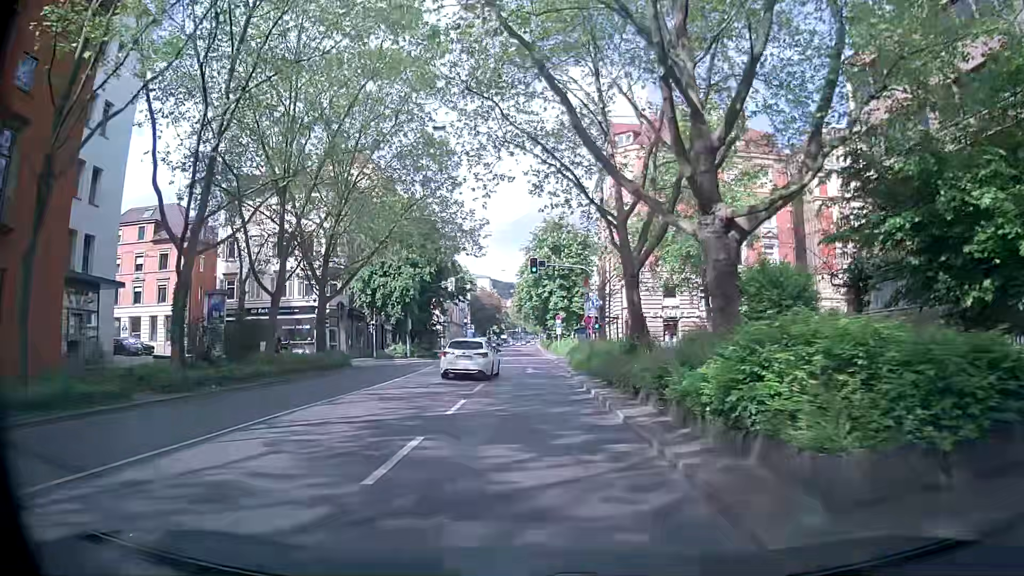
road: secondary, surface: asphalt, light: Day
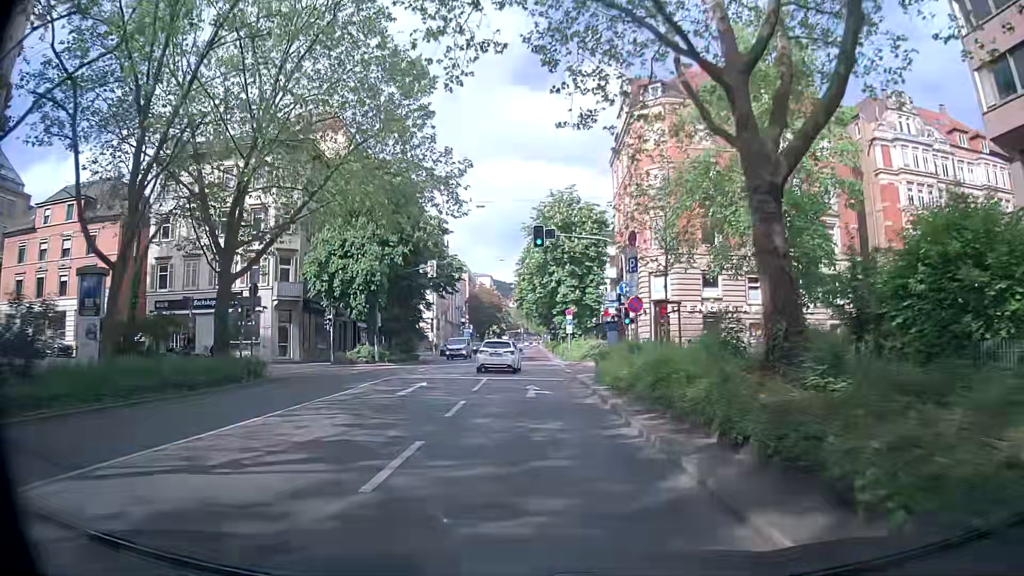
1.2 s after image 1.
(-0.3, +12.7) m; -2°
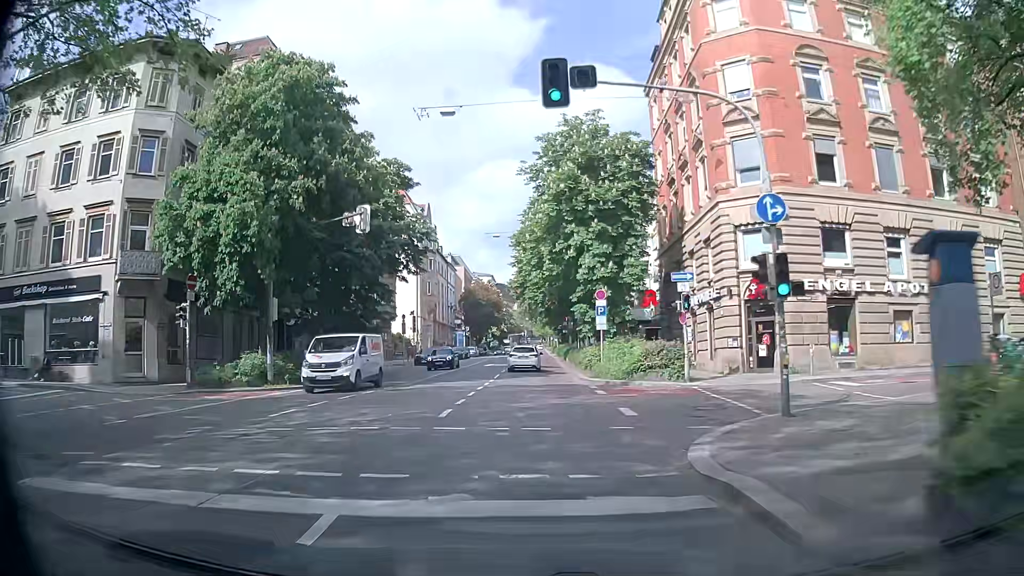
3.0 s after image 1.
(+0.2, +19.3) m; +1°
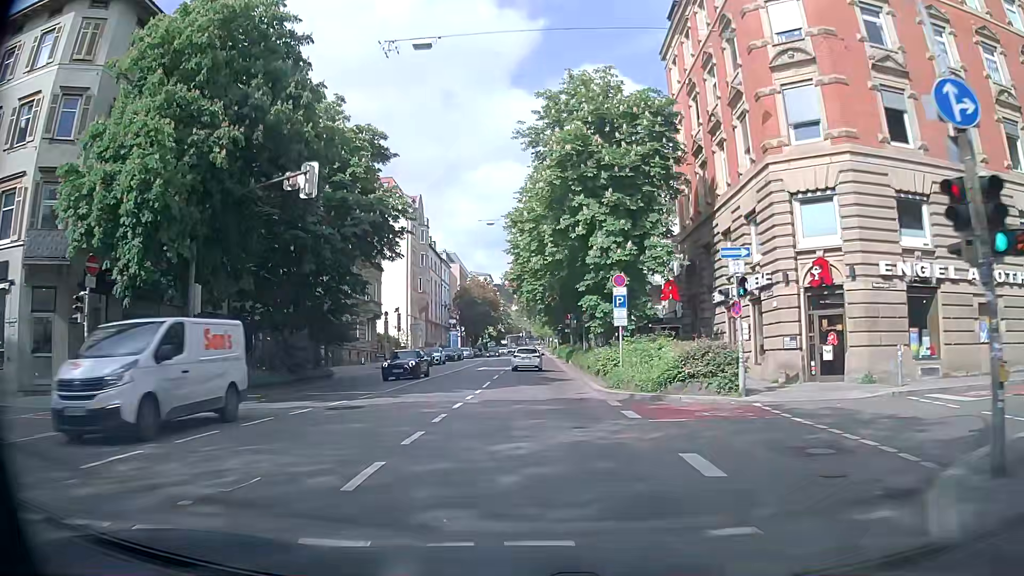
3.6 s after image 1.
(0.0, +6.4) m; +1°
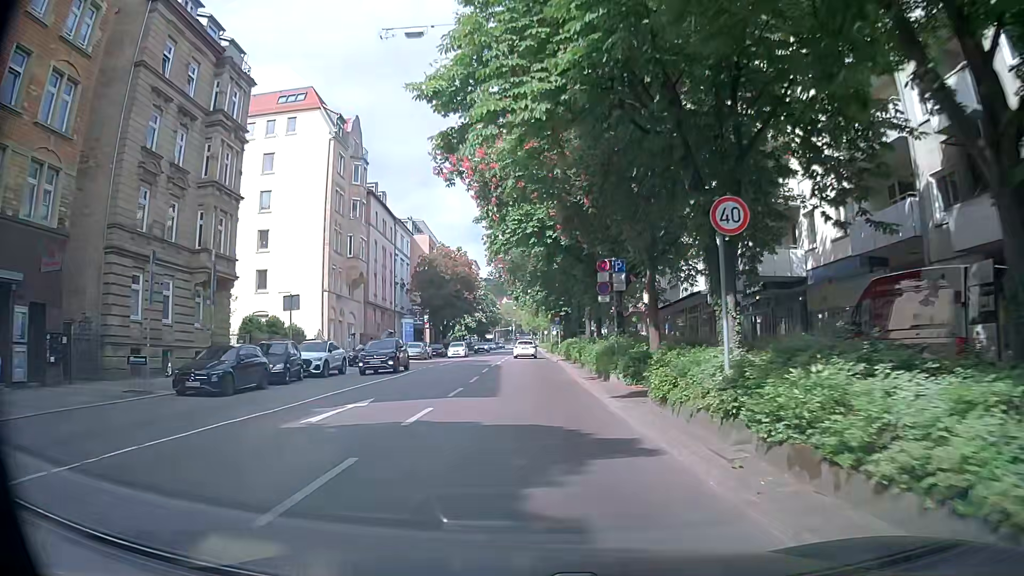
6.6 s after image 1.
(-0.3, +32.0) m; -1°
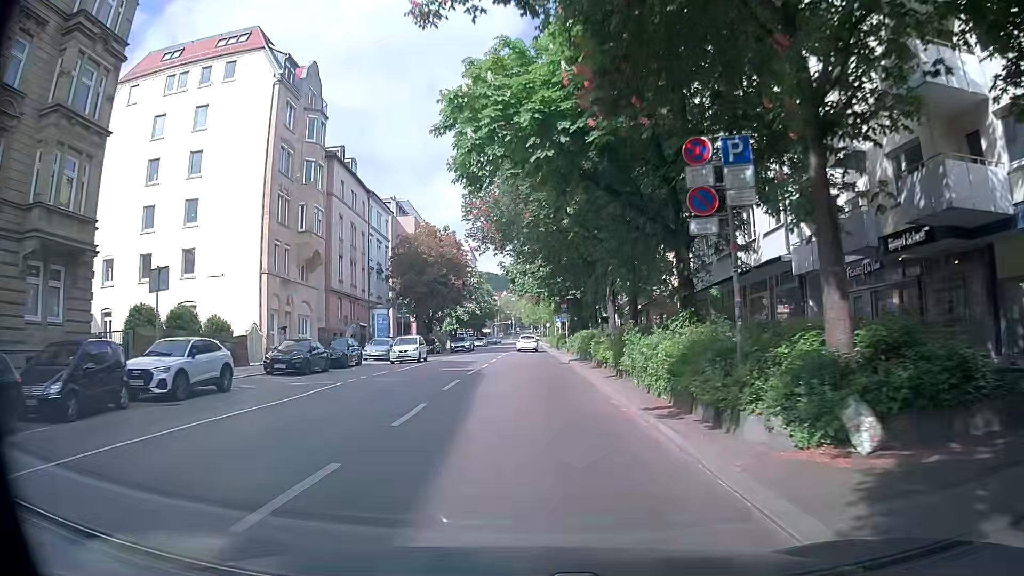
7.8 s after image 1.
(+0.1, +12.8) m; -1°
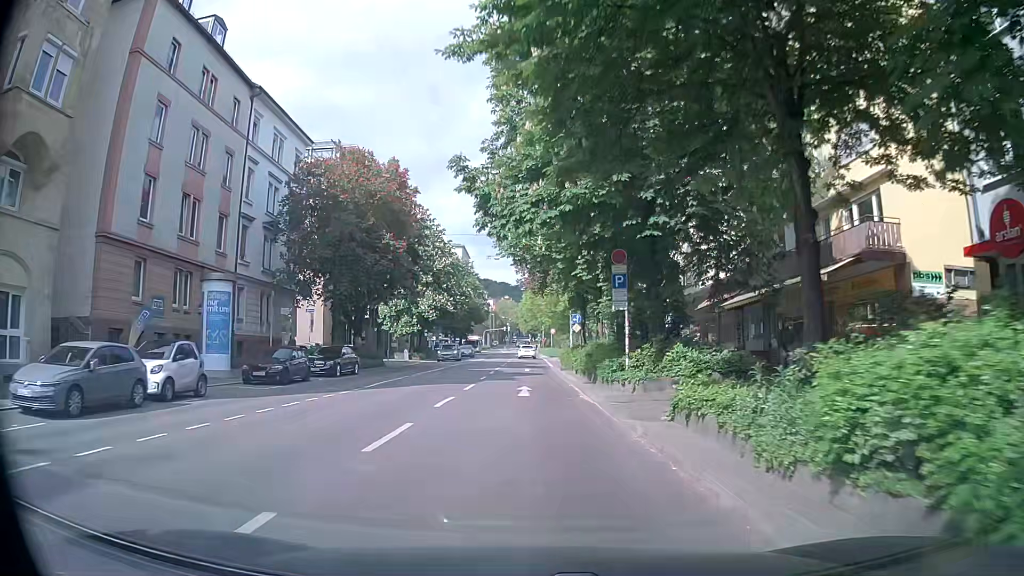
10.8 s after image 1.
(+0.4, +31.1) m; +1°
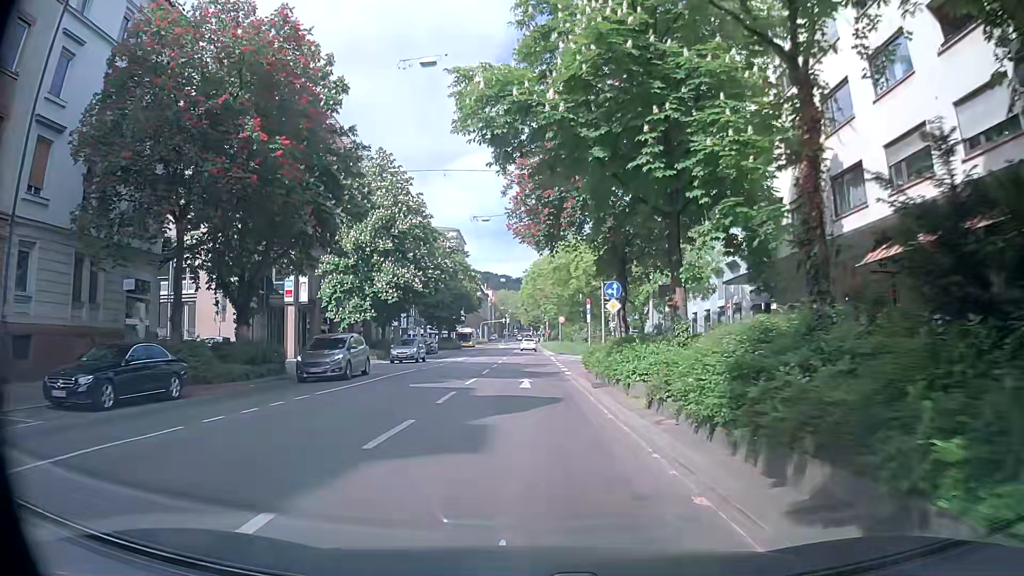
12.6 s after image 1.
(+0.1, +18.7) m; +1°
(0, +10) (0, +20) (-1, +30) (-1, +40) (-1, +50) (-1, +60) (-1, +70) (-1, +80) (-2, +90) (-2, +100) m
